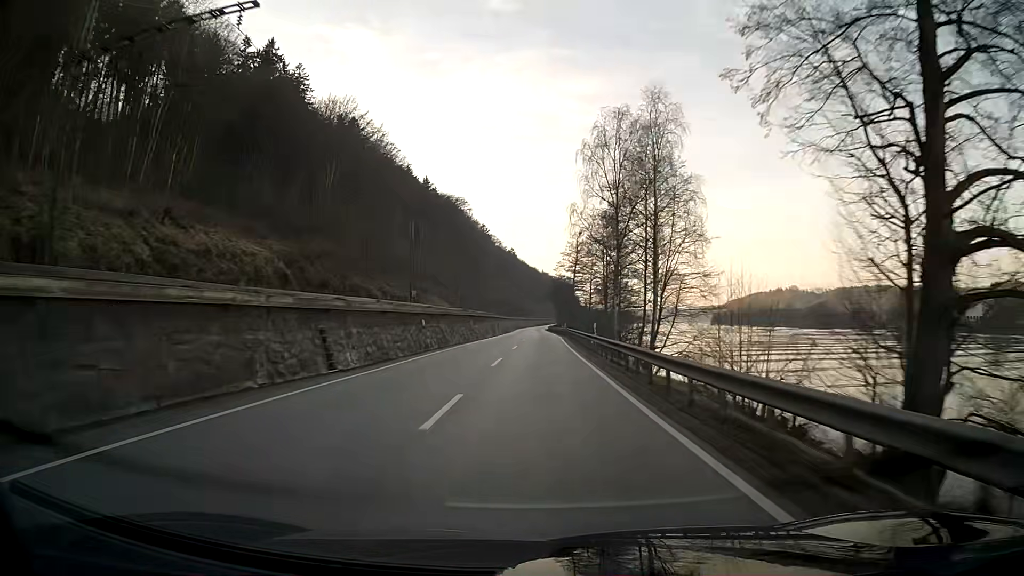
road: primary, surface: asphalt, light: Day
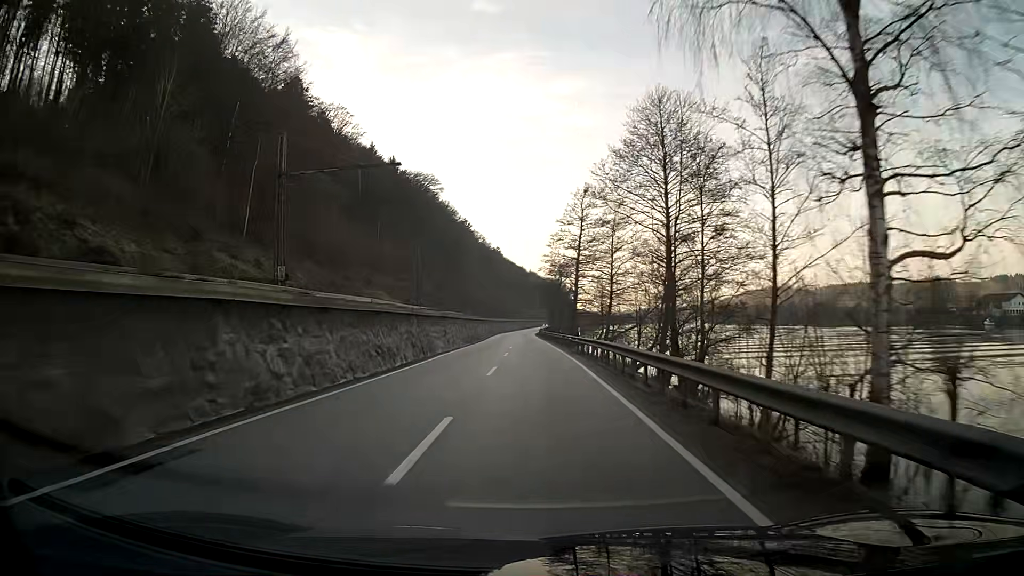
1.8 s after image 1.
(+0.3, +38.7) m; +1°
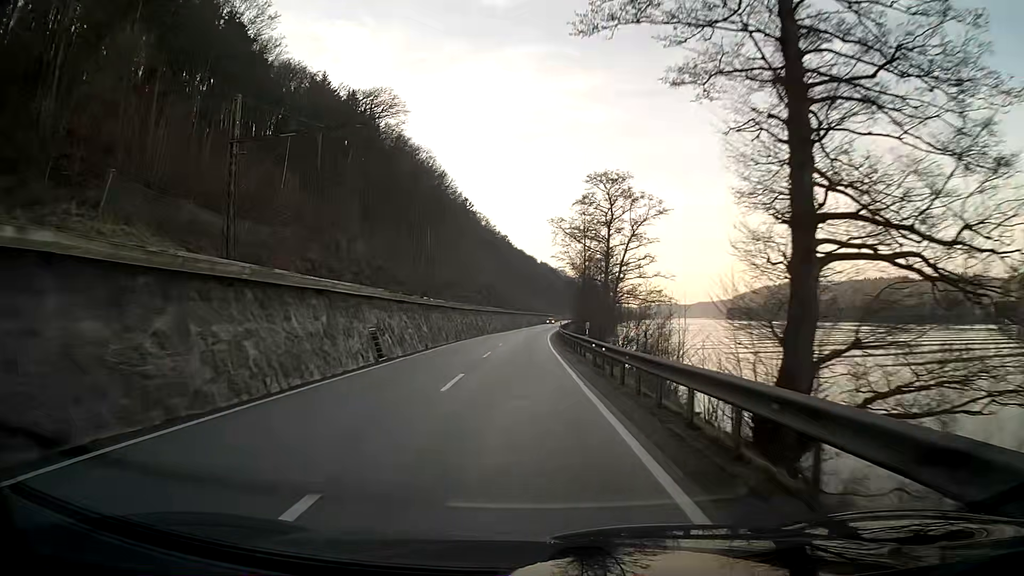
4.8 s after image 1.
(-0.3, +64.5) m; -1°
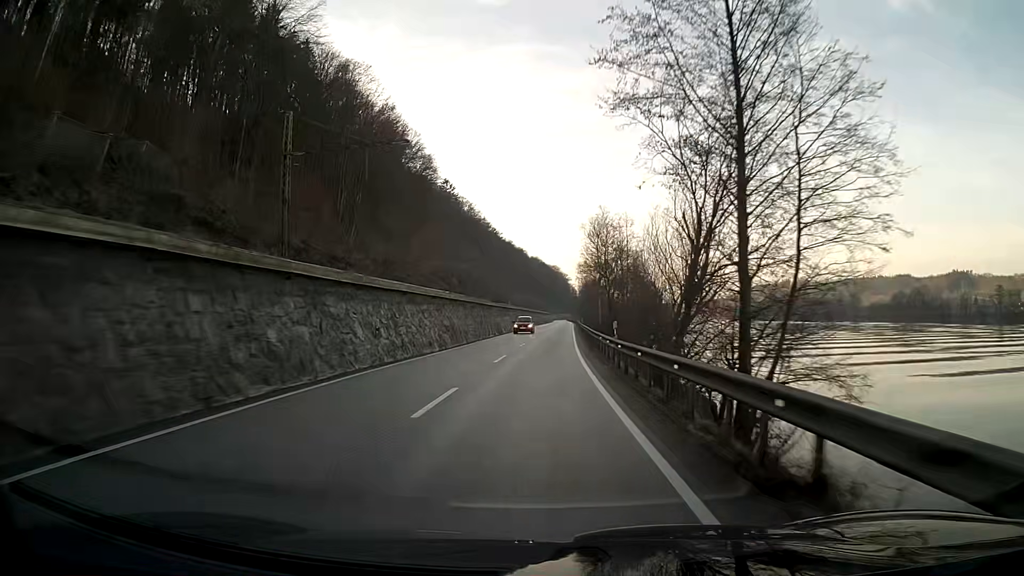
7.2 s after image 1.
(+0.2, +51.5) m; +1°
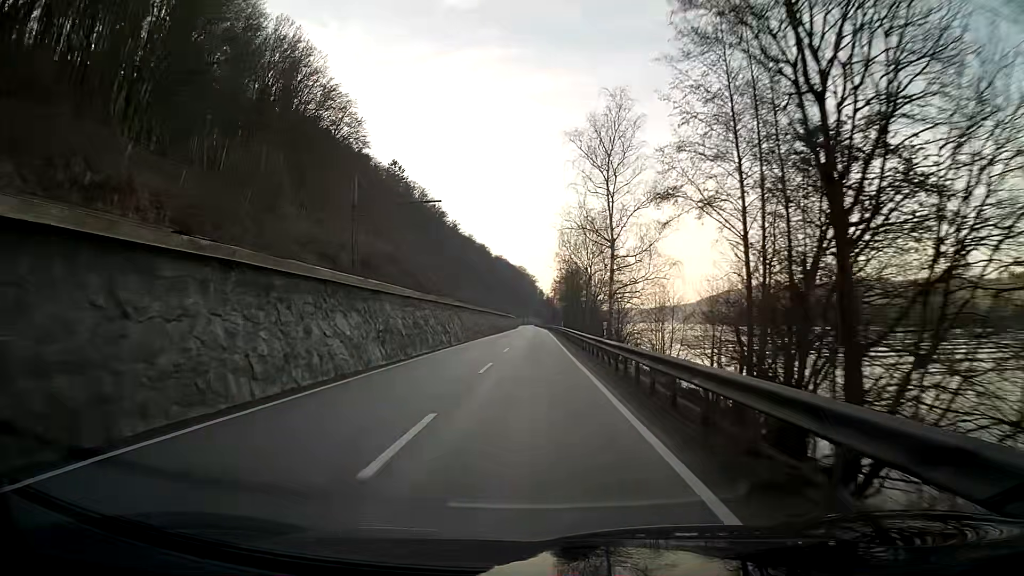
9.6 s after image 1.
(+1.4, +51.4) m; +2°
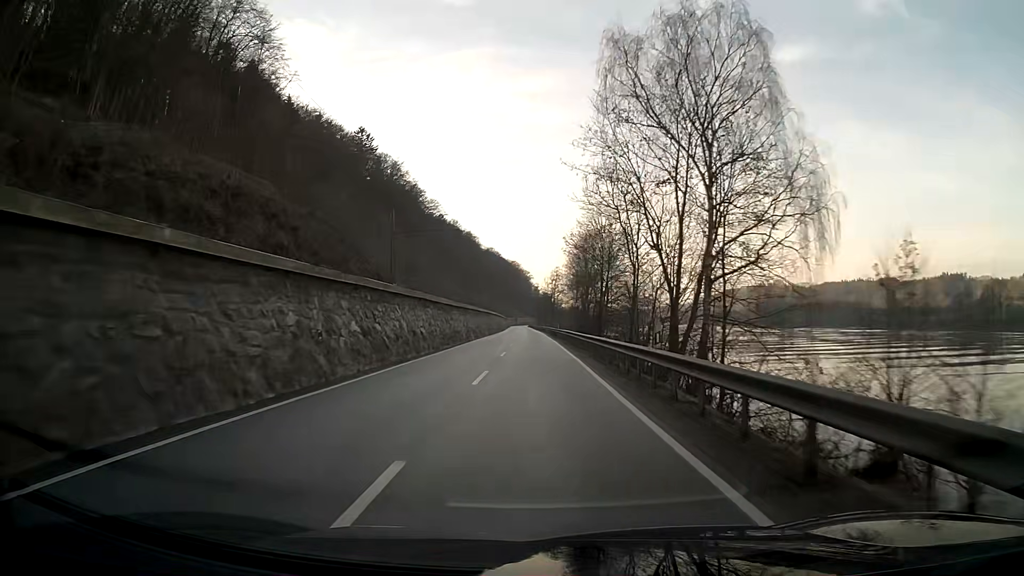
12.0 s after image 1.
(+0.2, +51.3) m; 0°
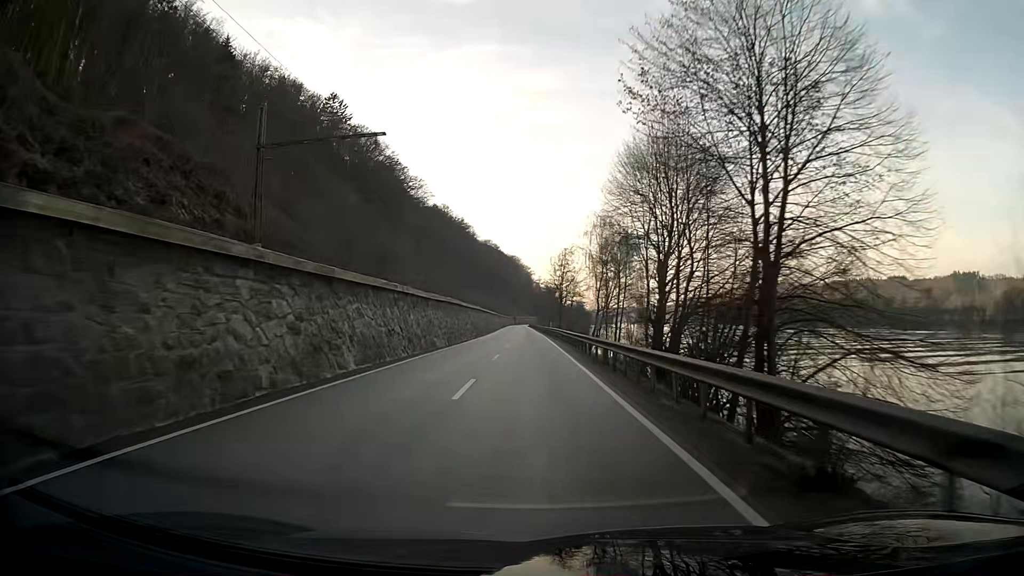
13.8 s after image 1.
(0.0, +38.5) m; 0°
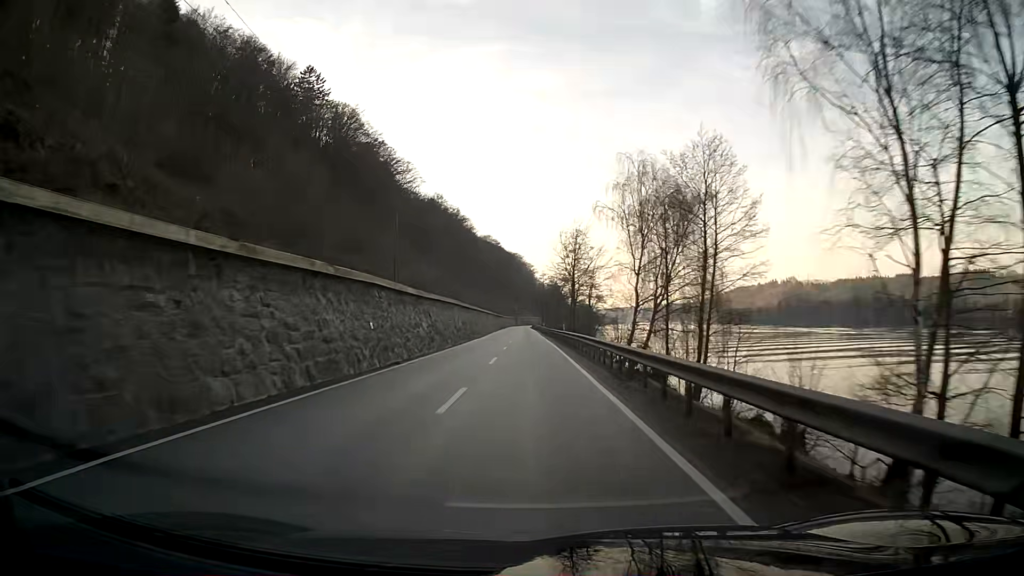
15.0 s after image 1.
(-0.1, +25.7) m; 0°
